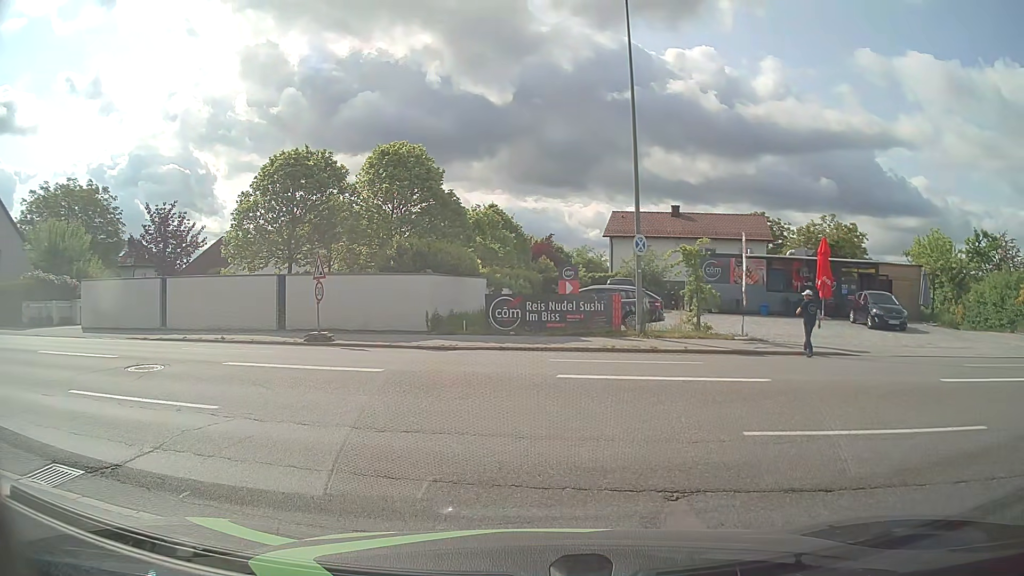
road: service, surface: paving_stones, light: Day
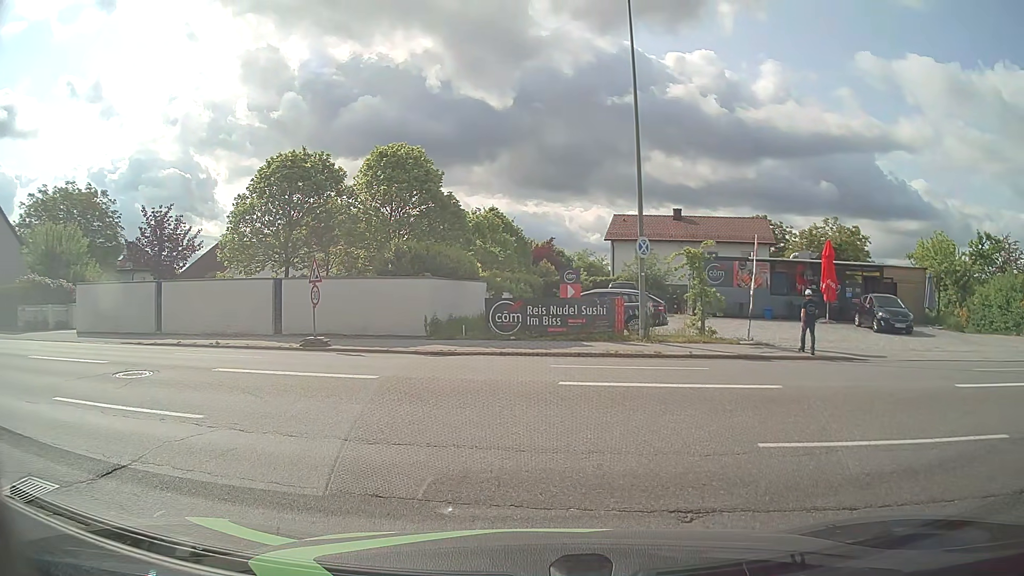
(0.0, +0.4) m; 0°
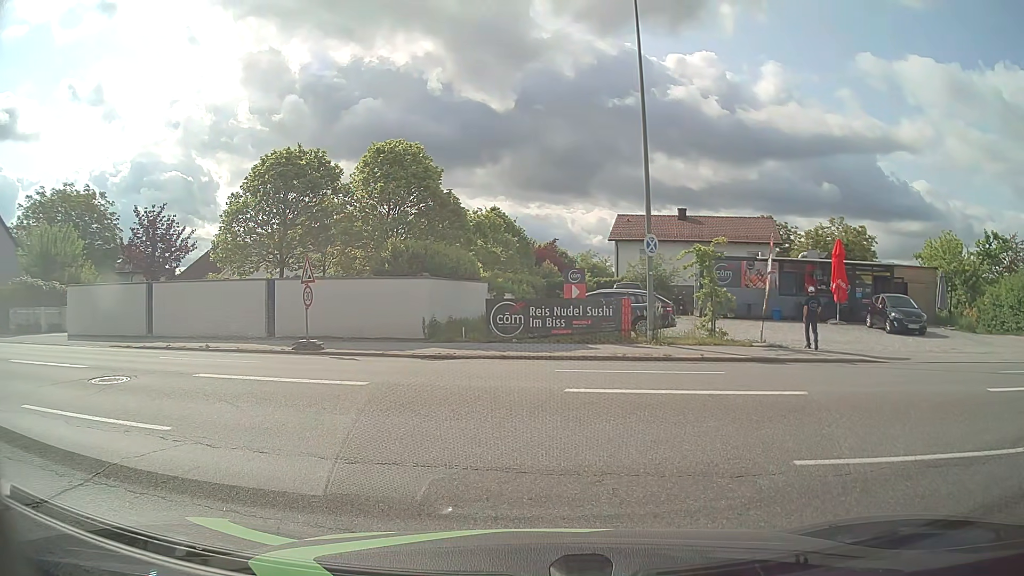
(0.0, +0.8) m; 0°
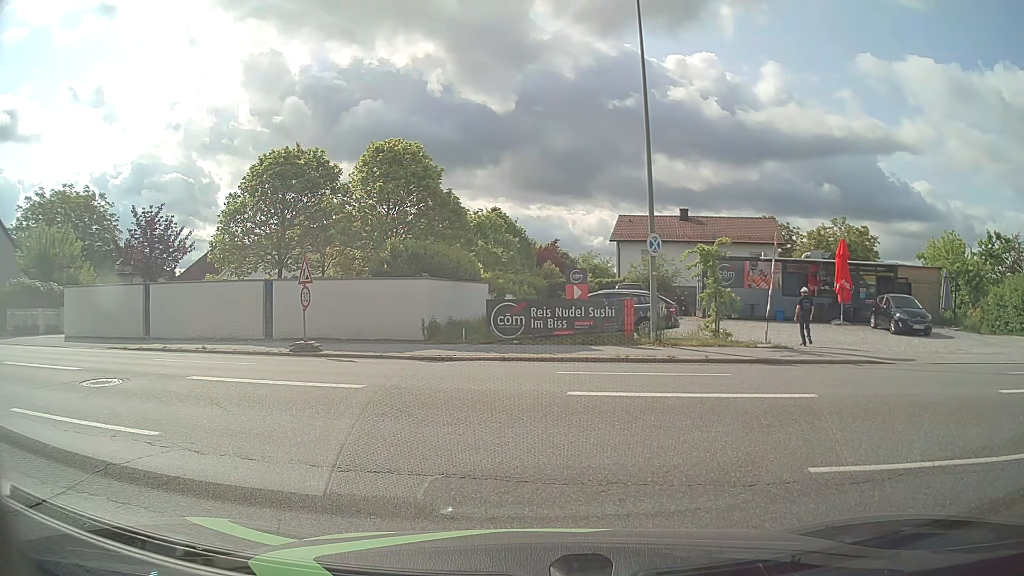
(0.0, +0.3) m; 0°
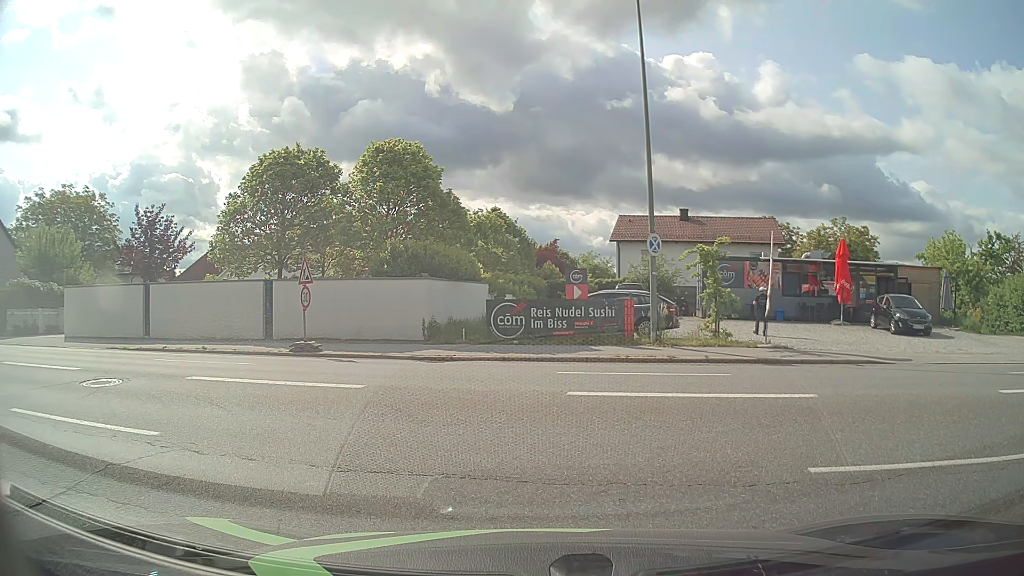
(0.0, +0.1) m; 0°
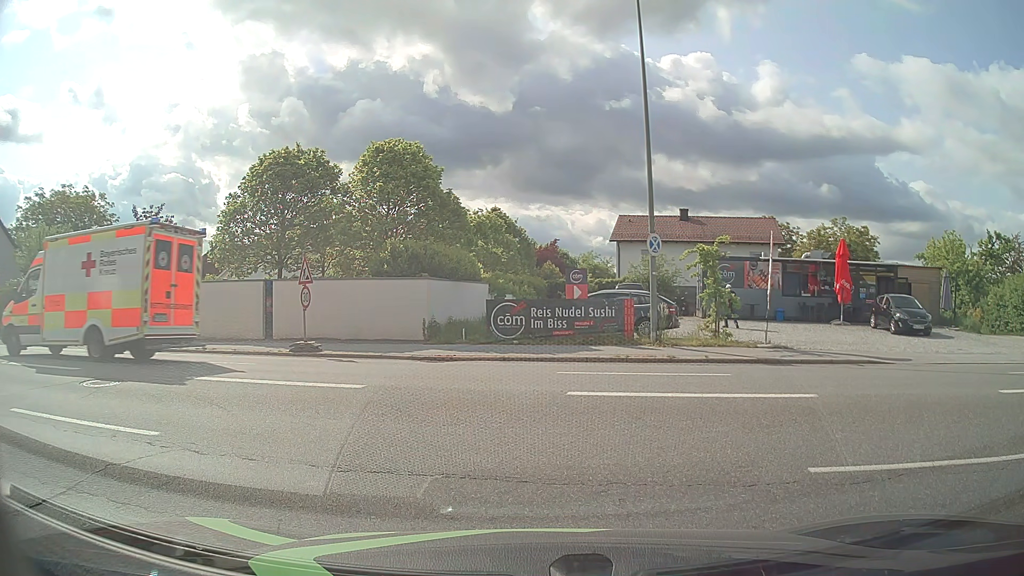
(0.0, 0.0) m; 0°
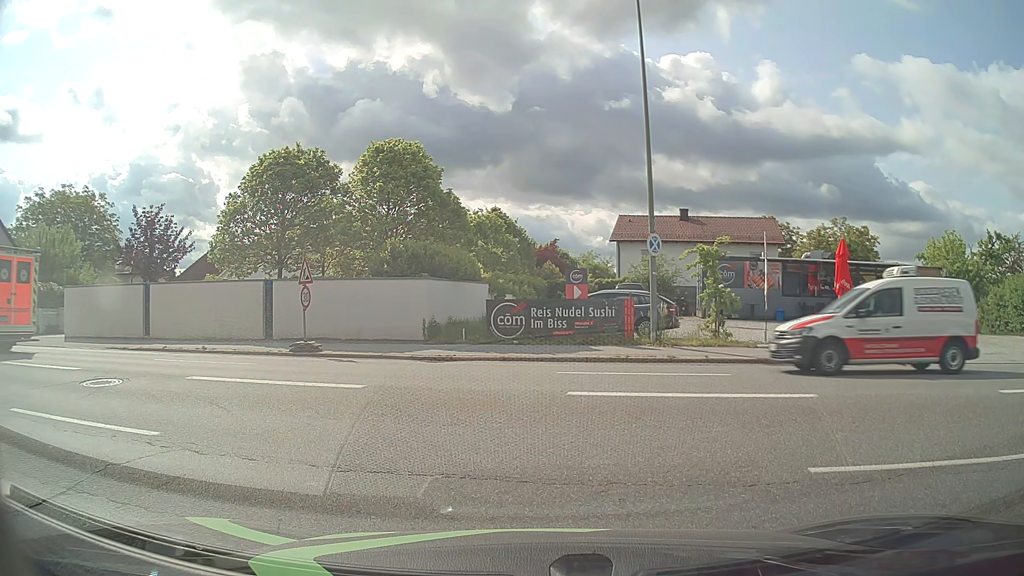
(0.0, 0.0) m; 0°
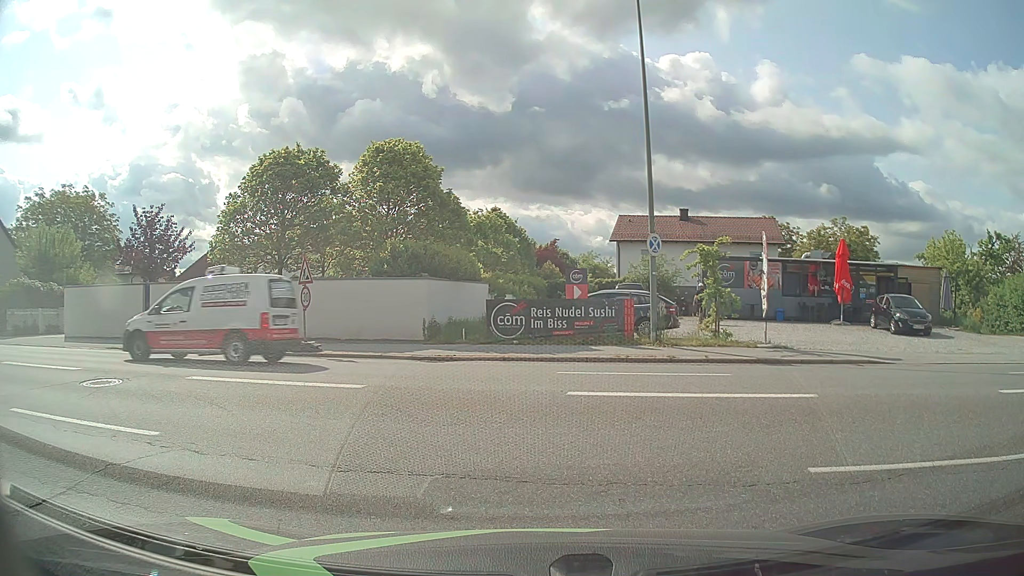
(0.0, 0.0) m; 0°
